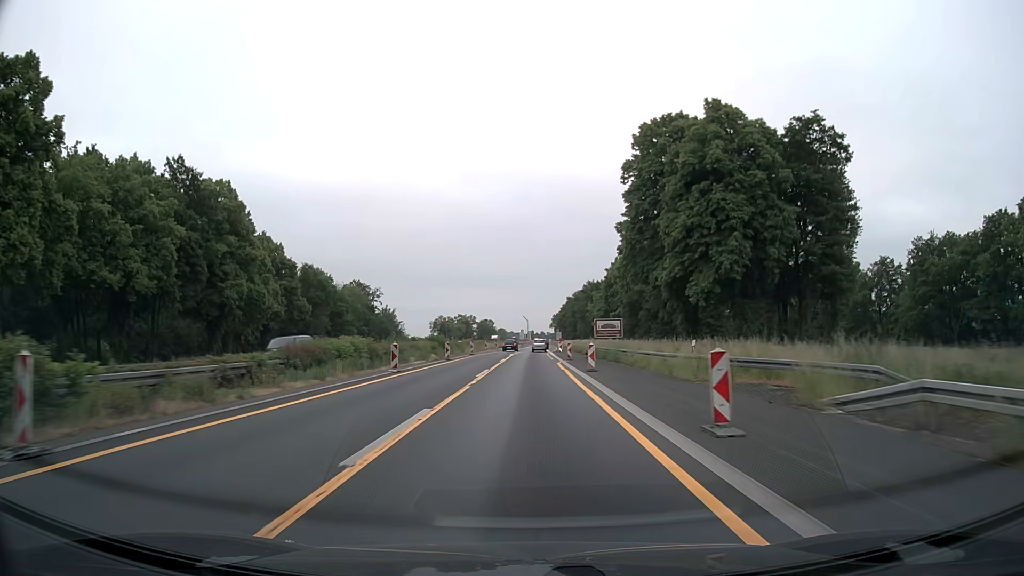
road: motorway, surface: asphalt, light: Day
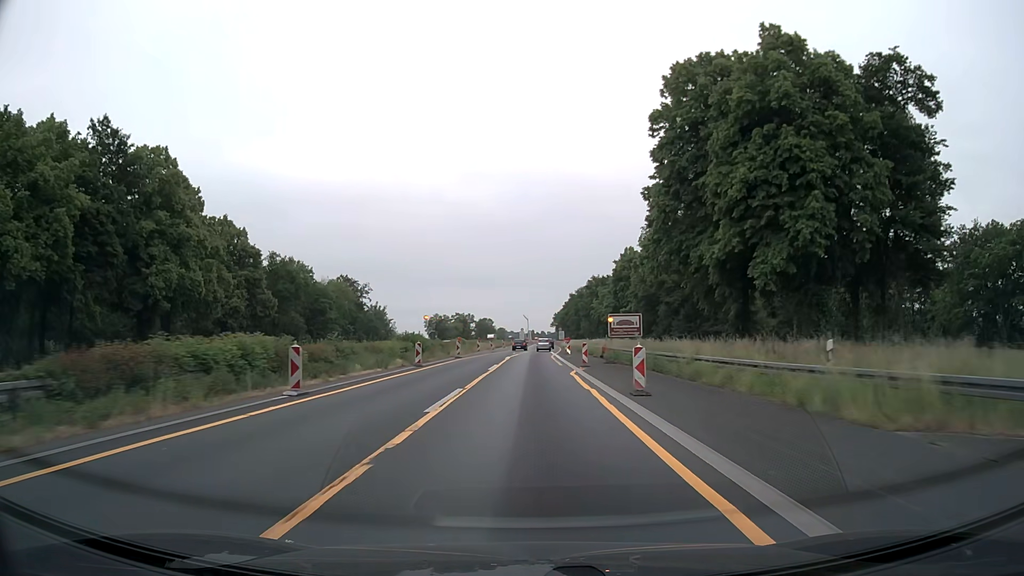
(0.0, +12.5) m; 0°
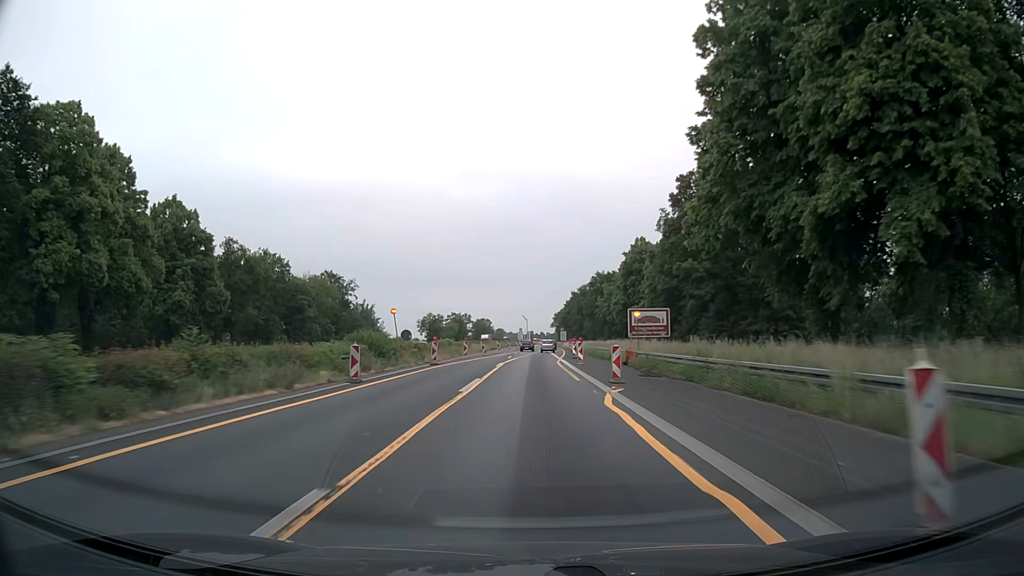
(0.0, +12.5) m; 0°
(0, +10) (0, +20) (0, +30) (+1, +40) (+1, +50) (+1, +60) (+2, +70) (+3, +80) (+3, +90) (+3, +100) m
